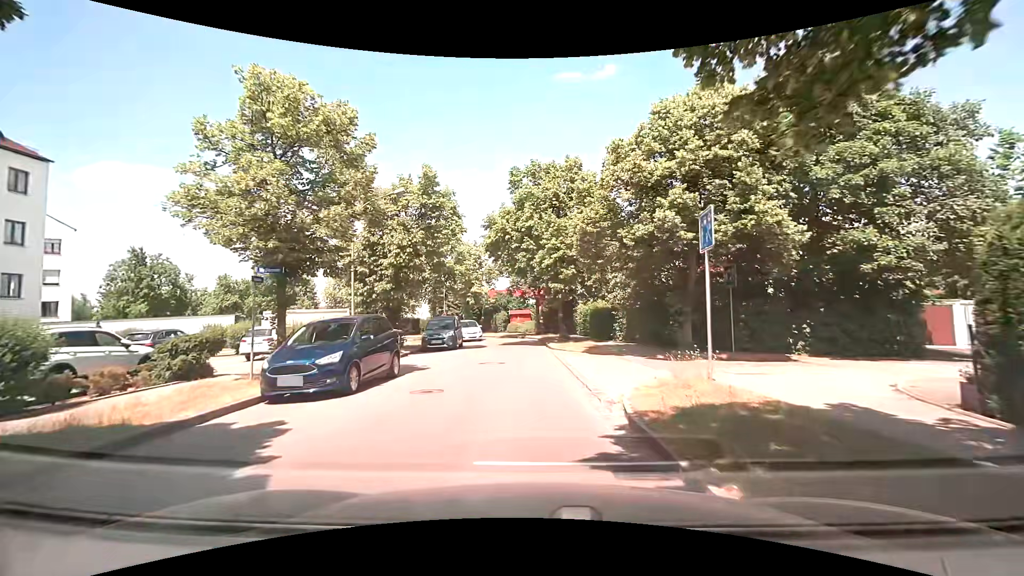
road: residential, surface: asphalt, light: Day
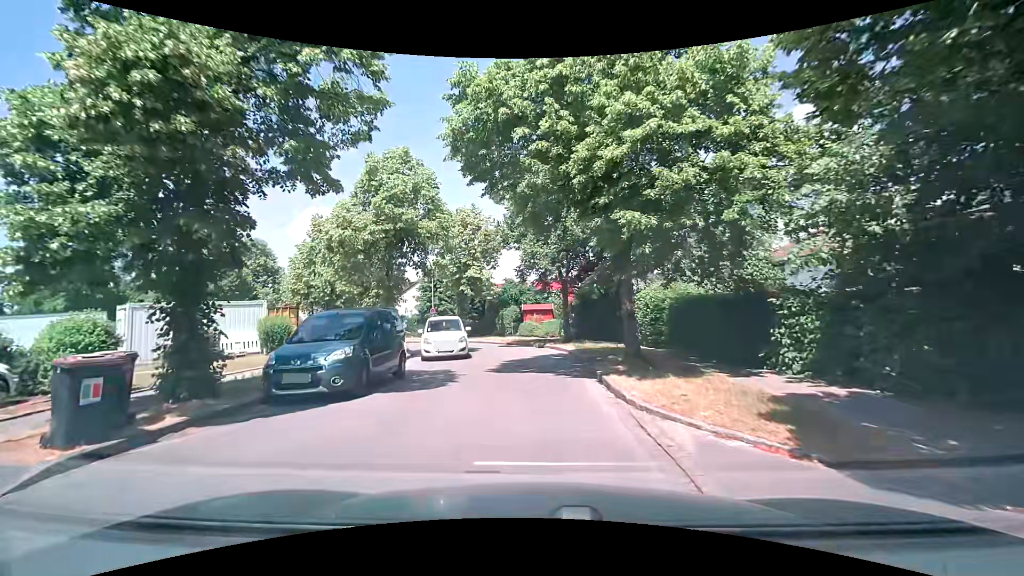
(-0.3, +16.0) m; -2°
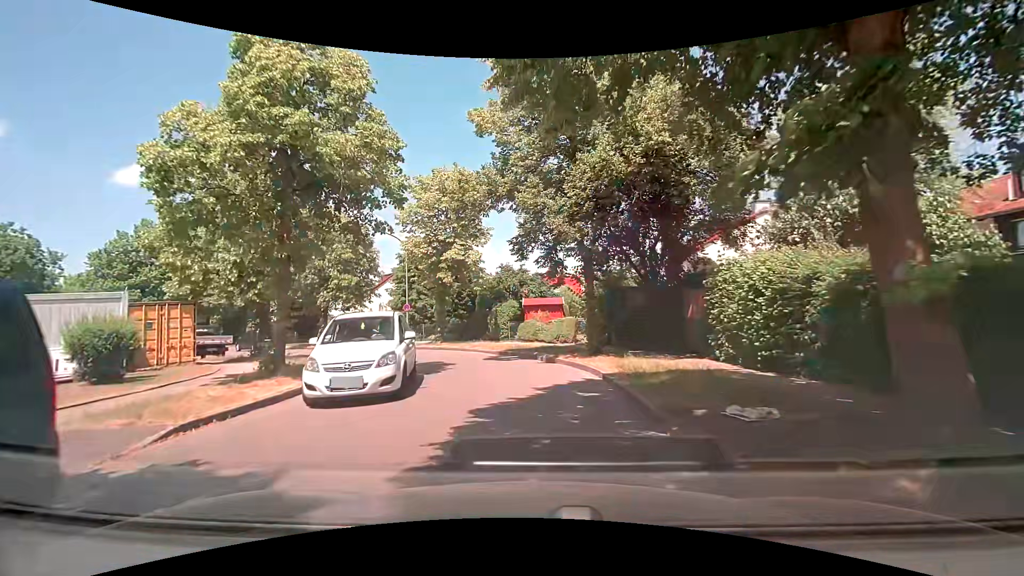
(0.0, +9.5) m; -1°
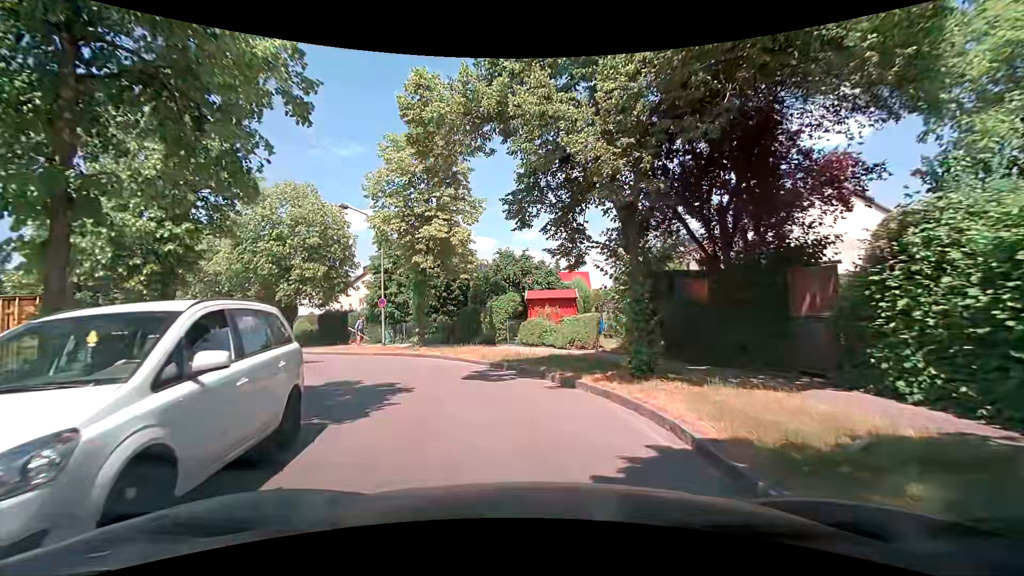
(0.0, +6.1) m; 0°
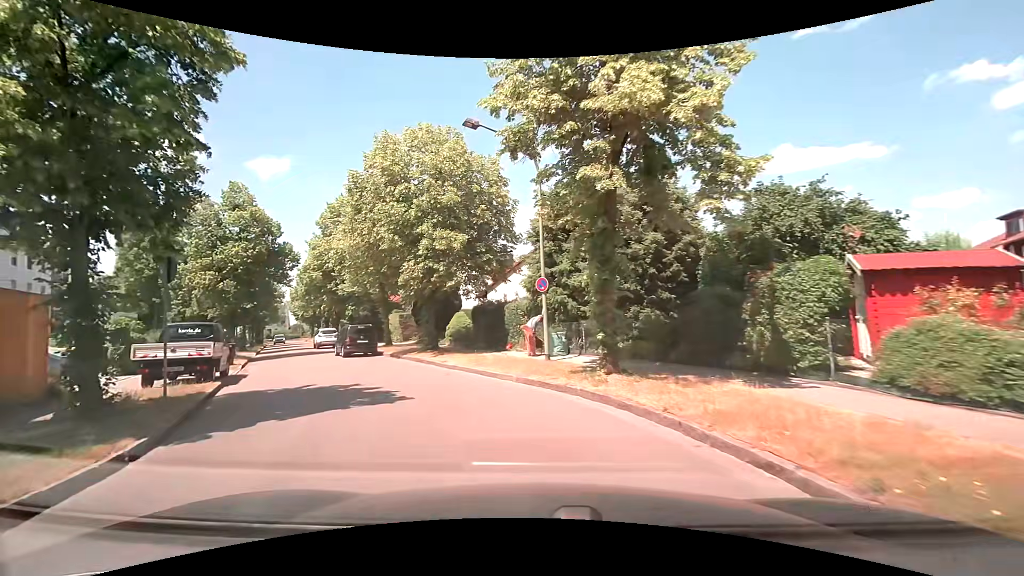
(-1.7, +11.4) m; -22°
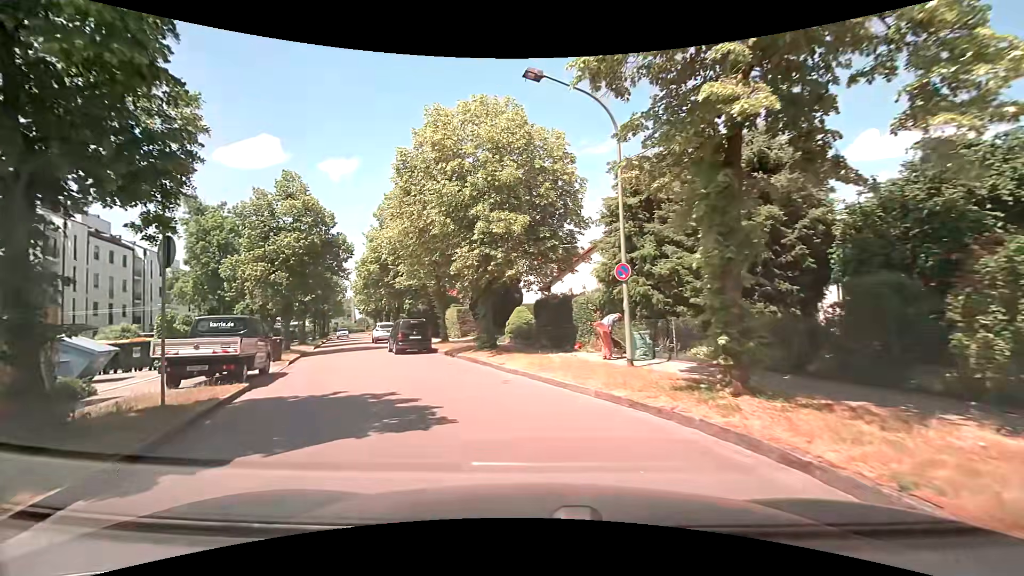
(-0.2, +2.7) m; -7°
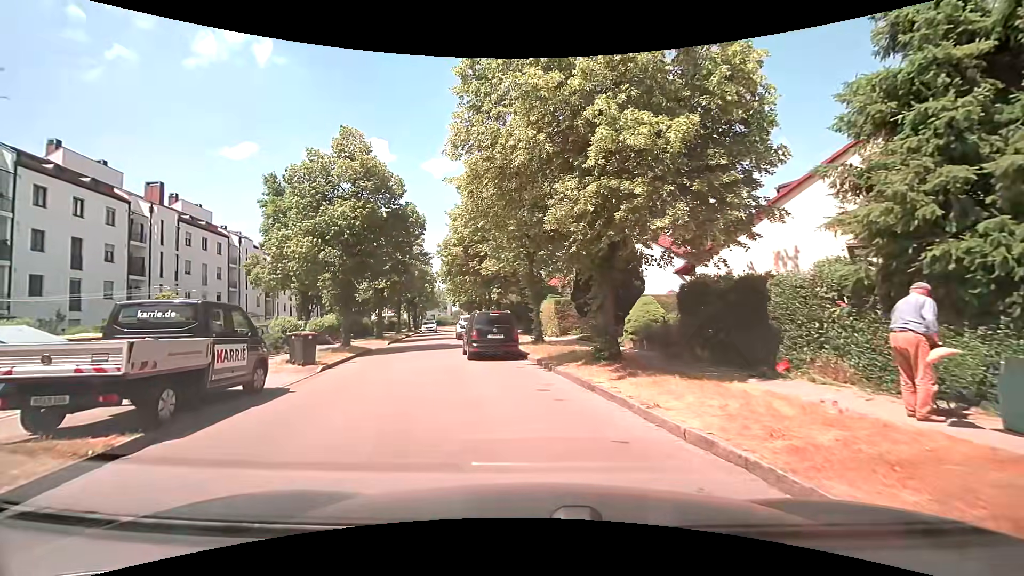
(-0.8, +7.3) m; -10°
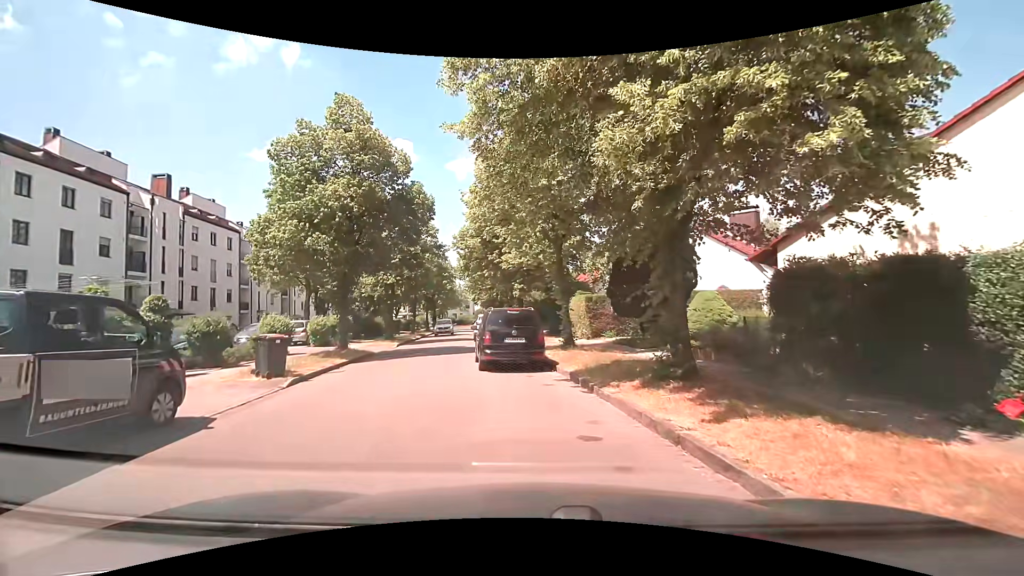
(-0.2, +3.7) m; -4°
